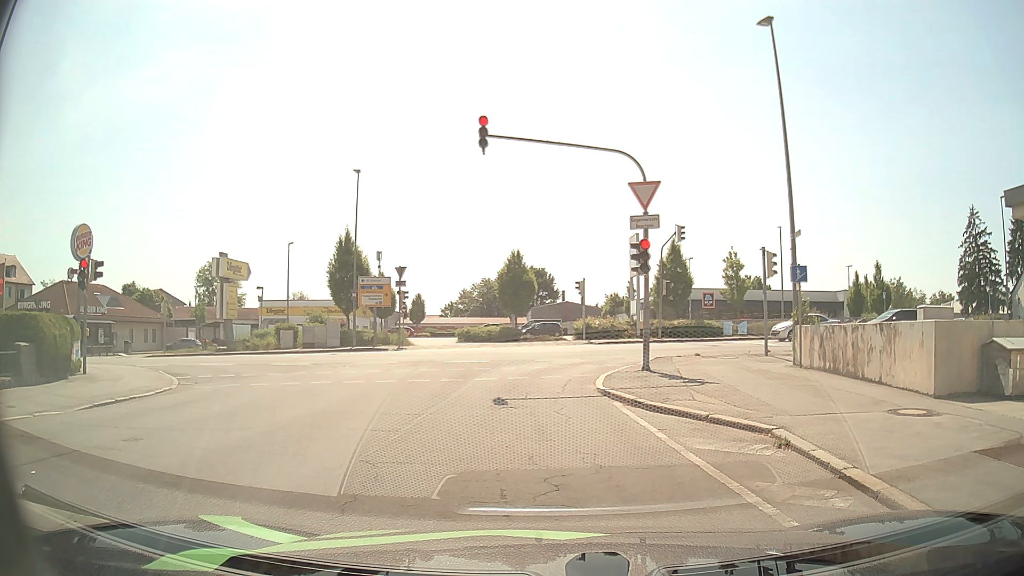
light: Day
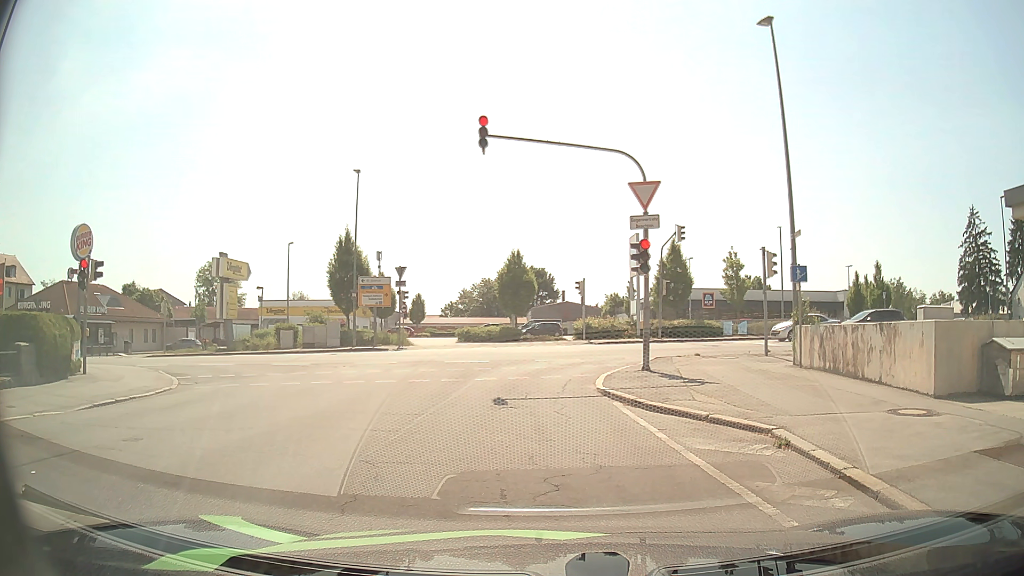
(0.0, 0.0) m; 0°
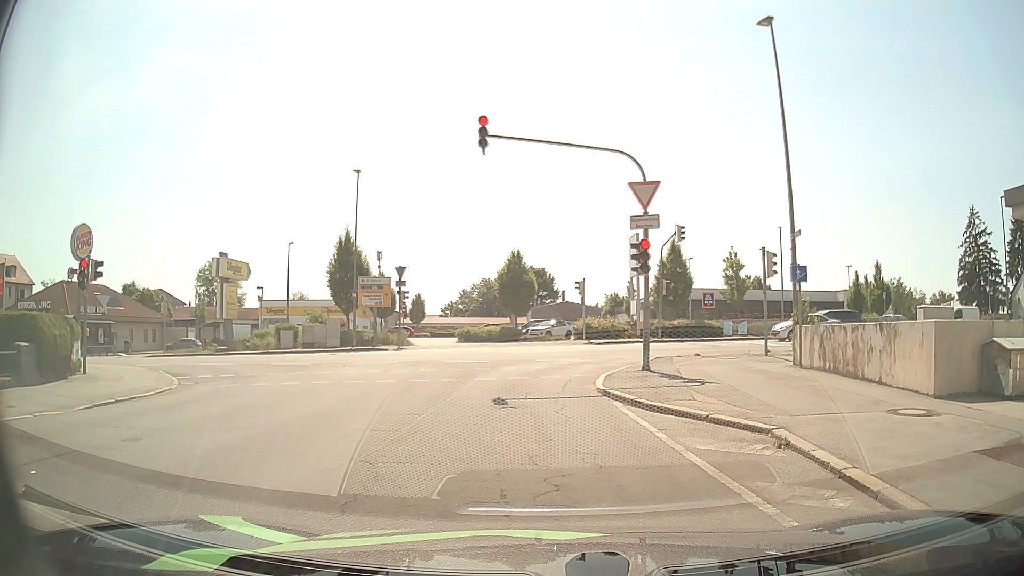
(0.0, 0.0) m; 0°
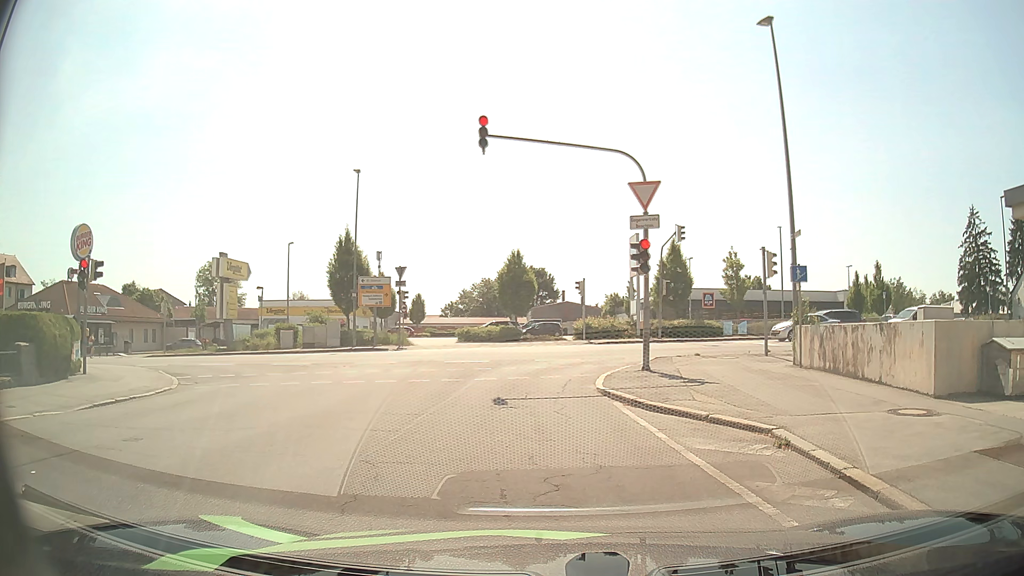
(0.0, 0.0) m; 0°
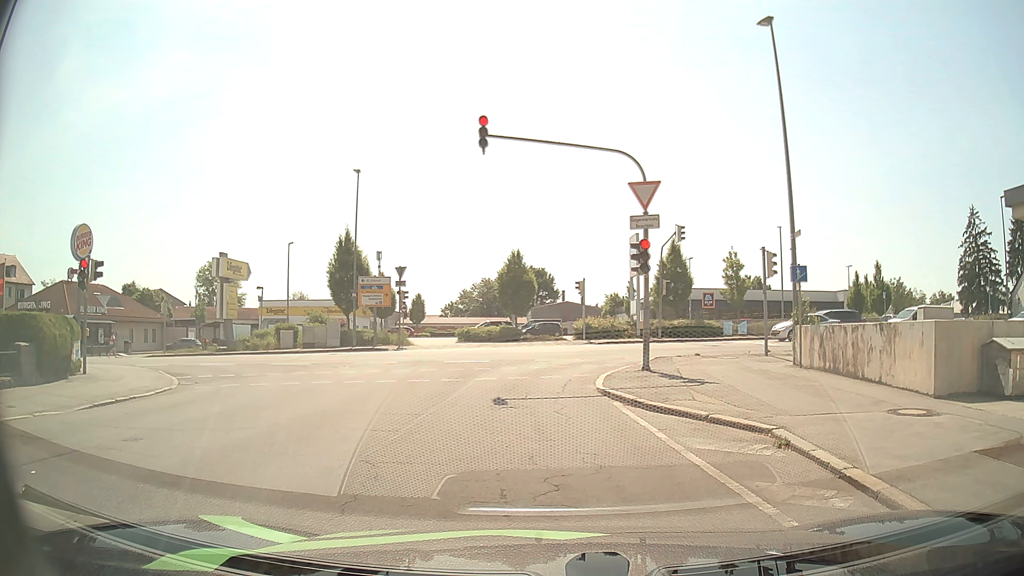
(0.0, 0.0) m; 0°
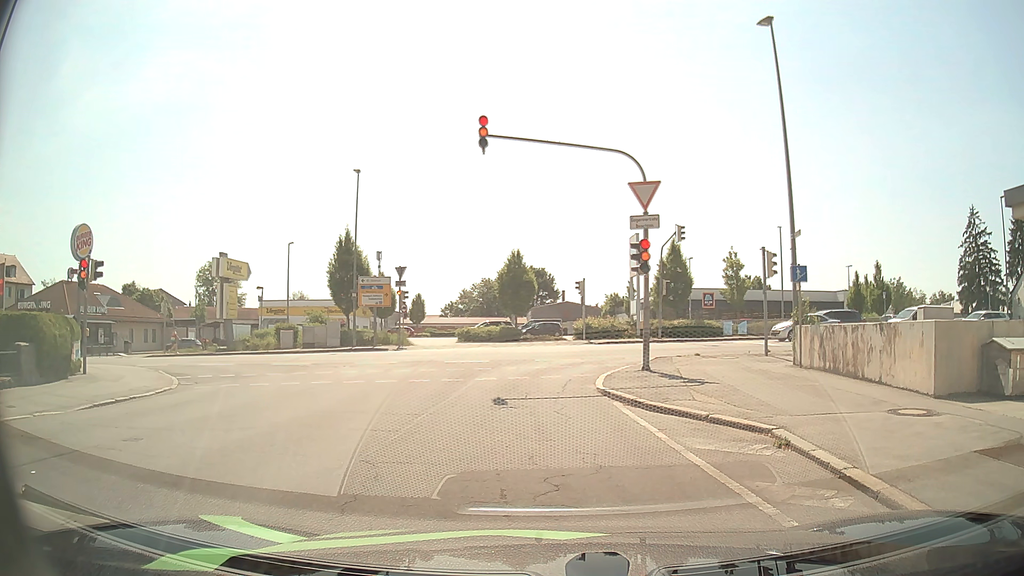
(0.0, 0.0) m; 0°
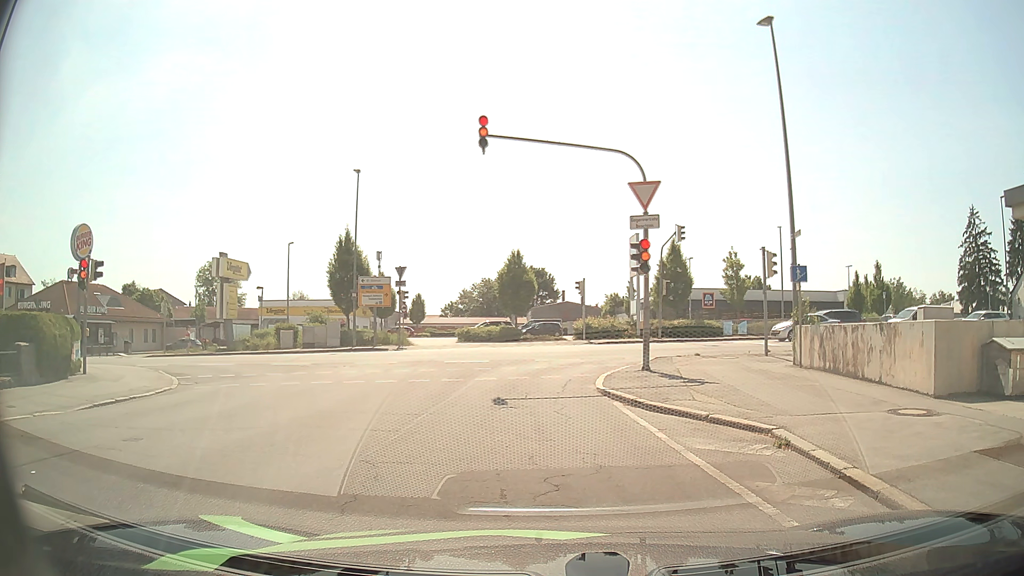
(0.0, 0.0) m; 0°
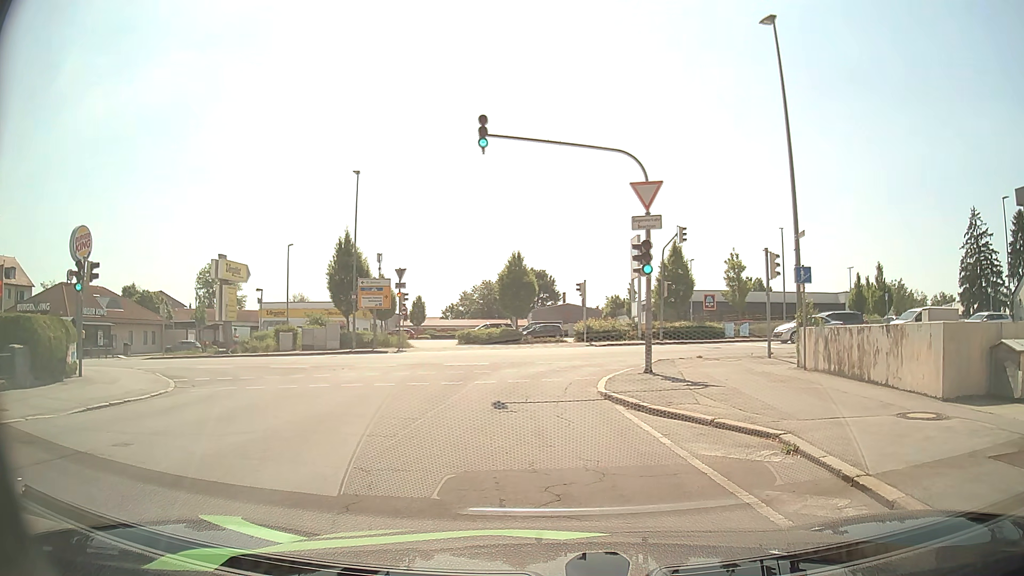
(0.0, +0.2) m; 0°
(-1, +10) (-1, +20) (+5, +28) (+14, +29) (+24, +30) (+34, +31) (+44, +32) (+54, +32) (+64, +32) (+74, +32) m
